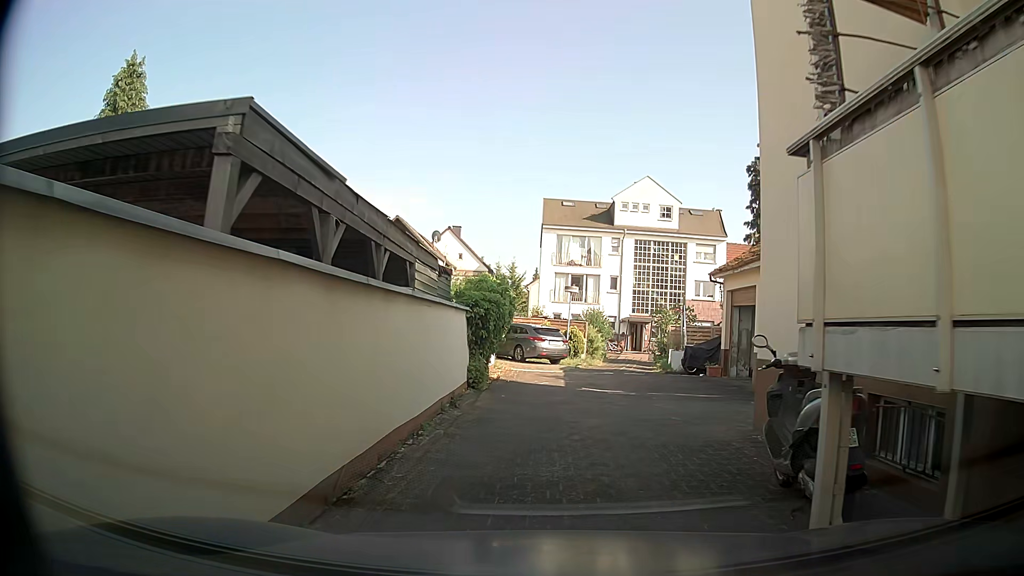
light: Day
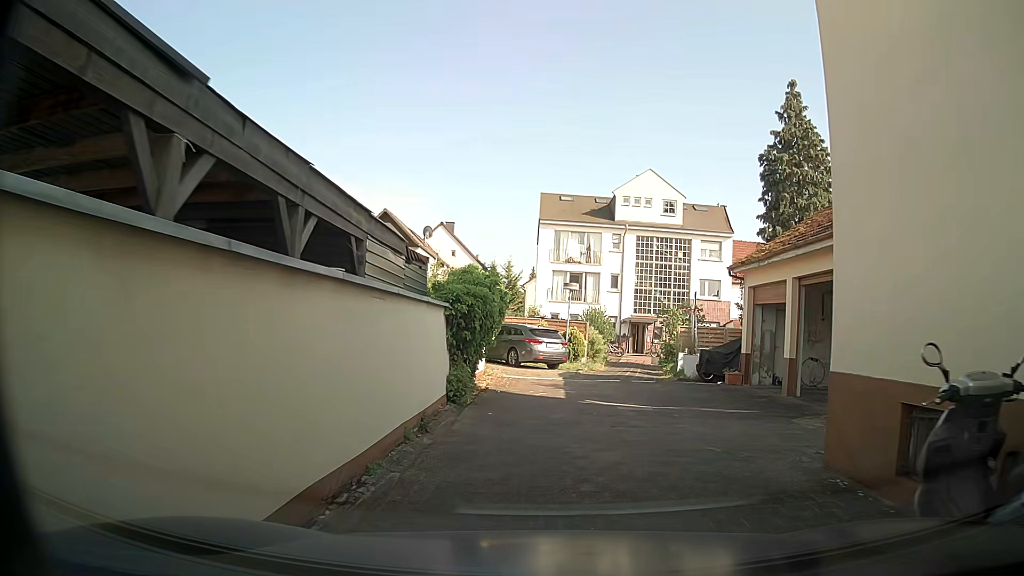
(0.0, +2.5) m; -1°
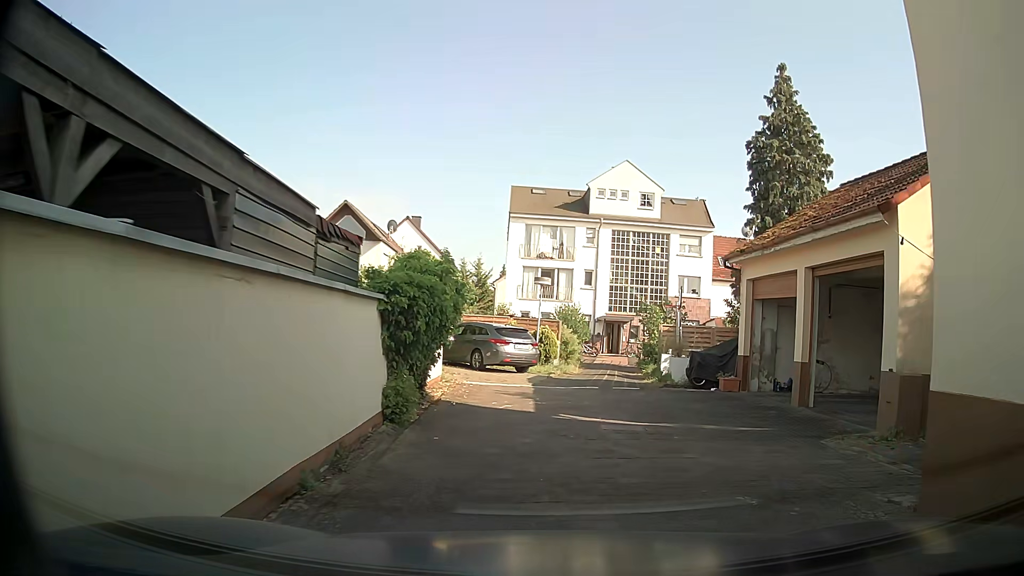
(+0.1, +2.4) m; +3°
